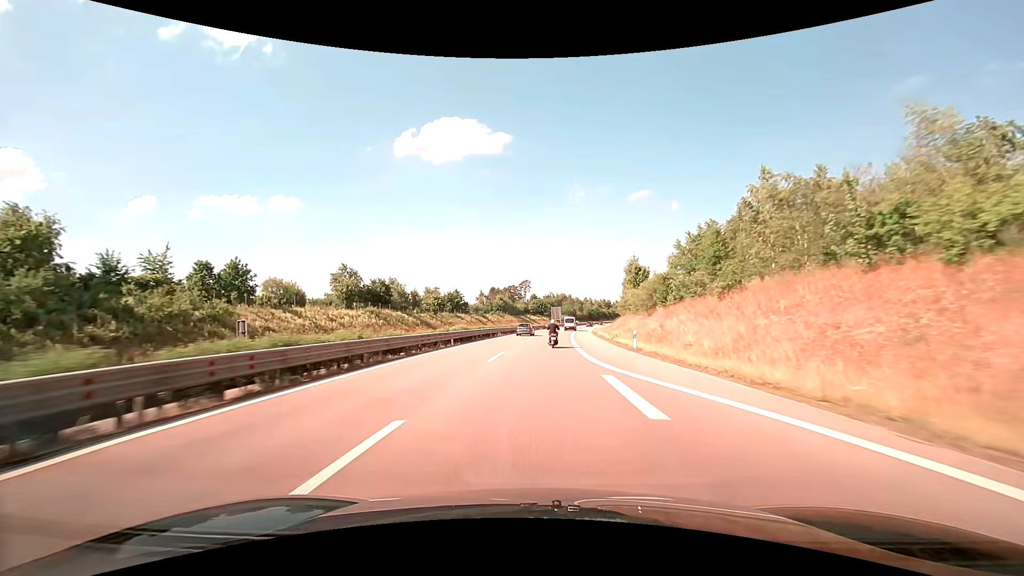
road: trunk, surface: asphalt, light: Day
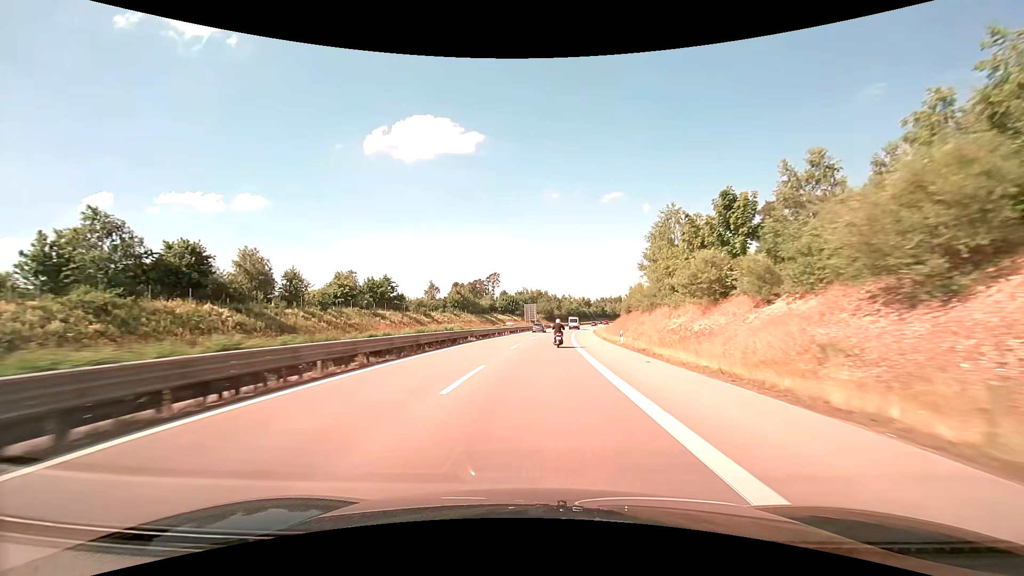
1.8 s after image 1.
(+1.3, +43.2) m; +3°
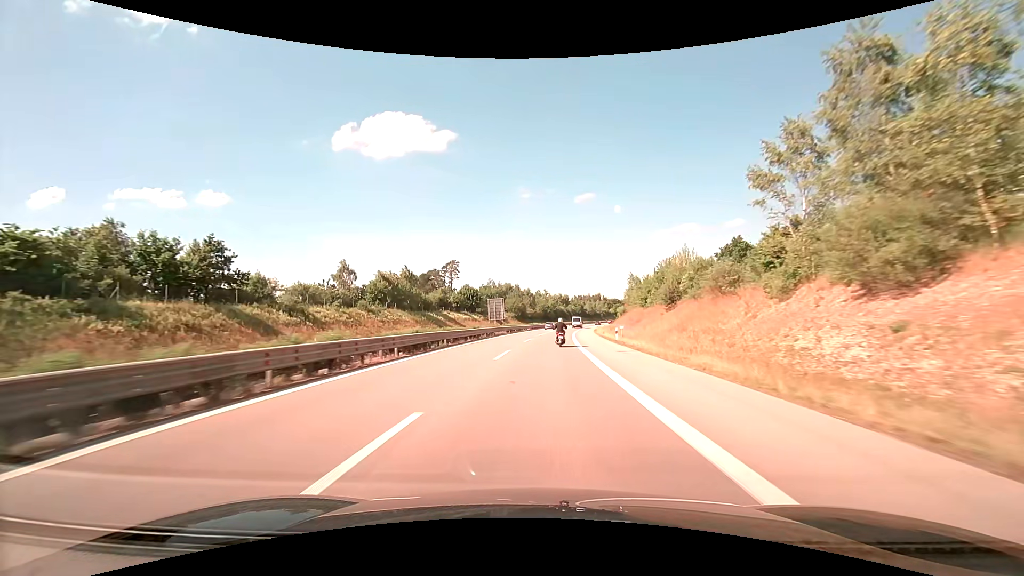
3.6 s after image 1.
(+1.1, +43.5) m; +3°
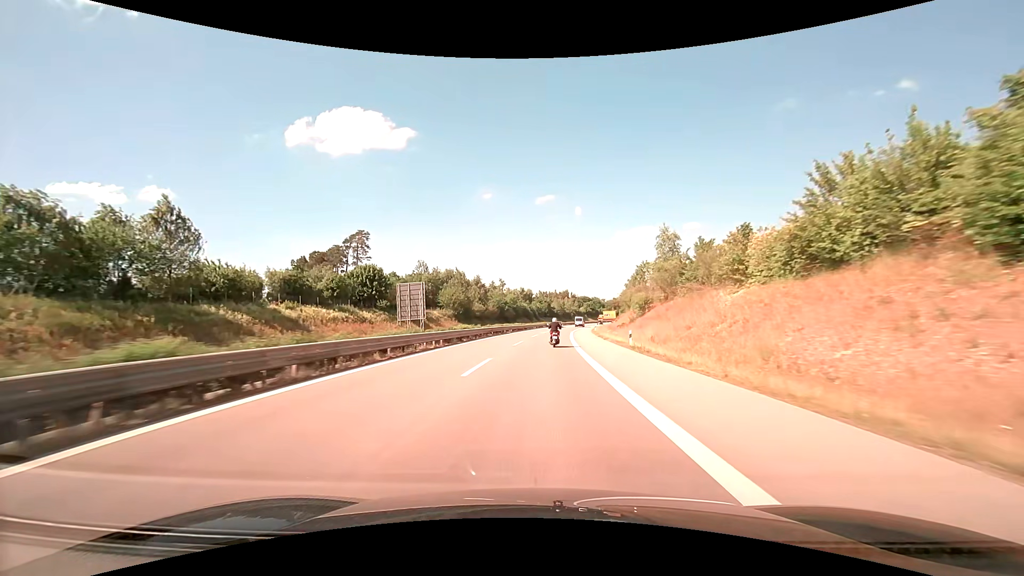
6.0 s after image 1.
(+2.4, +58.0) m; +4°
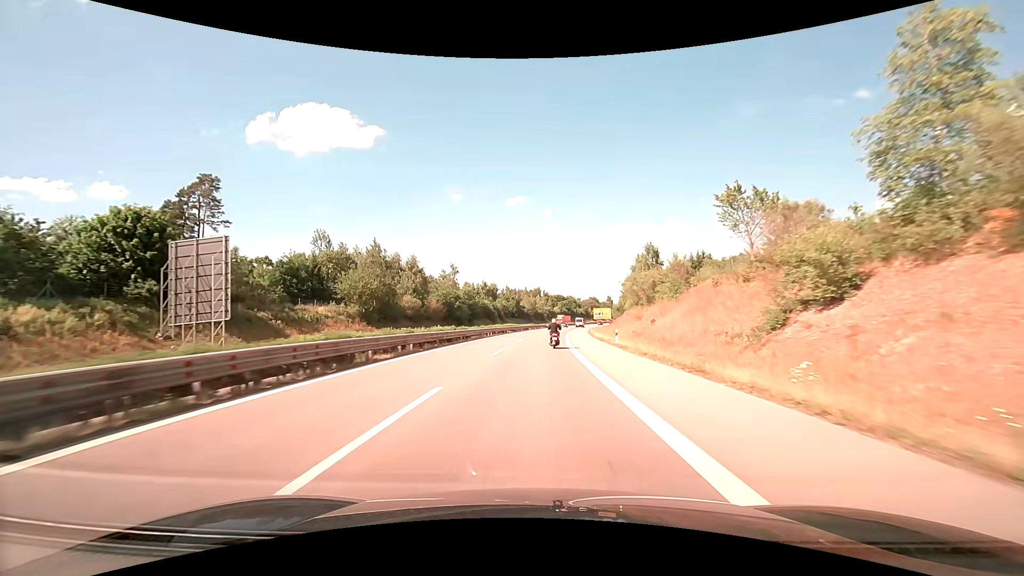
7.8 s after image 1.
(+1.3, +43.3) m; +3°
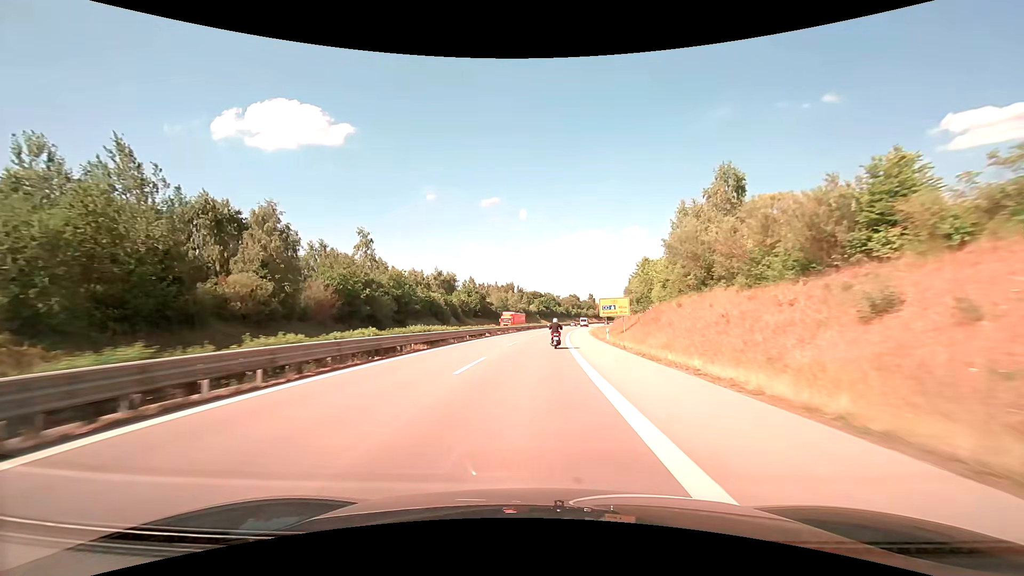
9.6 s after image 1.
(+1.2, +43.1) m; +3°
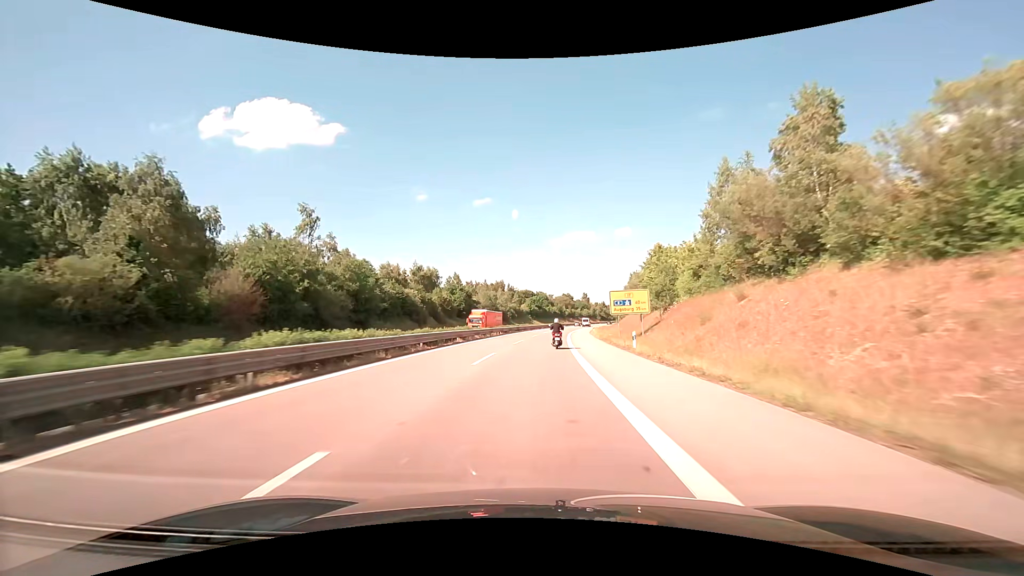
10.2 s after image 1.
(+0.1, +14.3) m; +1°
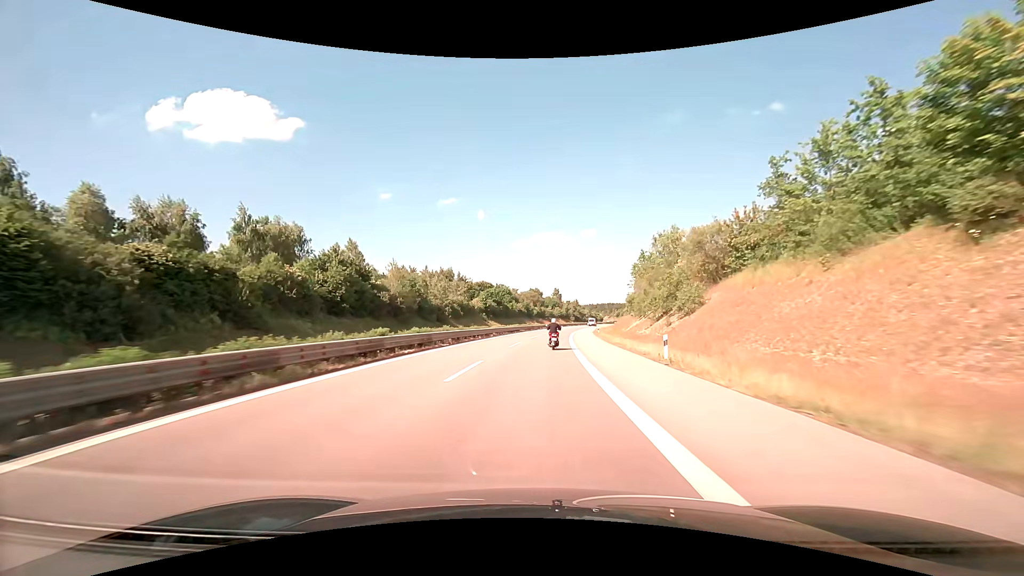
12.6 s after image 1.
(+2.3, +57.0) m; +4°
(0, +10) (0, +20) (+1, +30) (+1, +40) (+2, +50) (+3, +60) (+4, +70) (+5, +80) (+6, +90) (+7, +100) m
